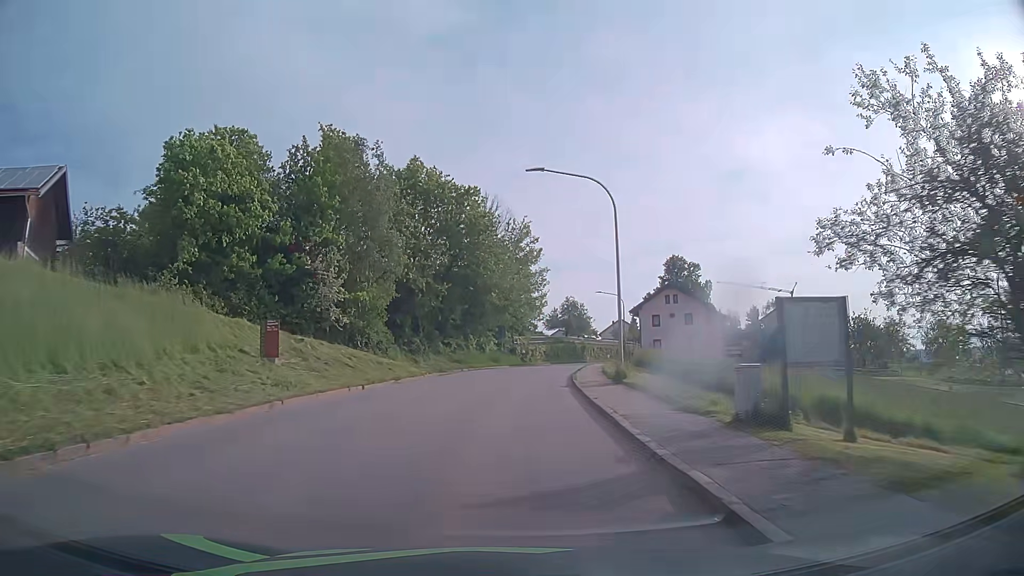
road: tertiary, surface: asphalt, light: Day
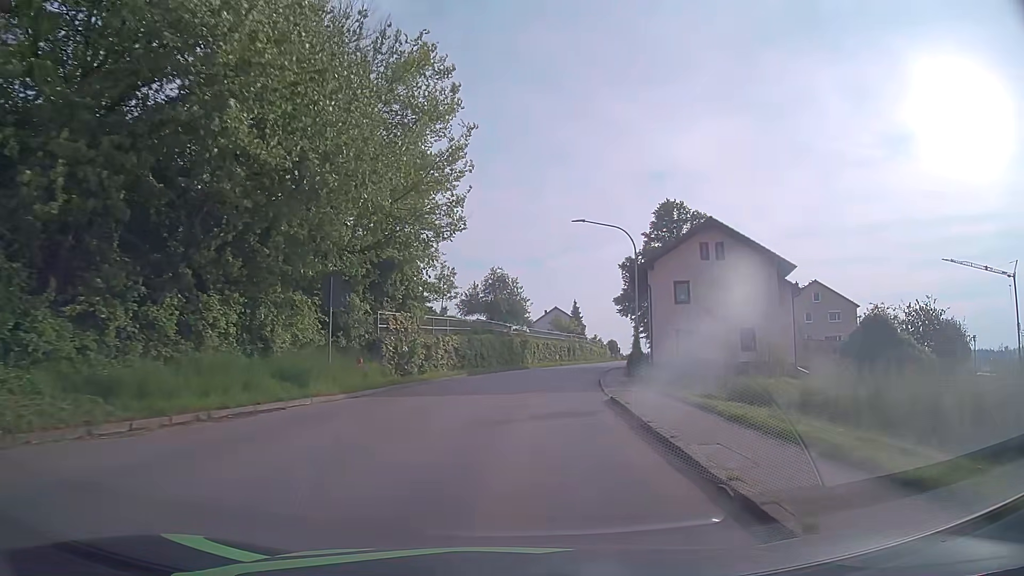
(+1.8, +38.7) m; +7°
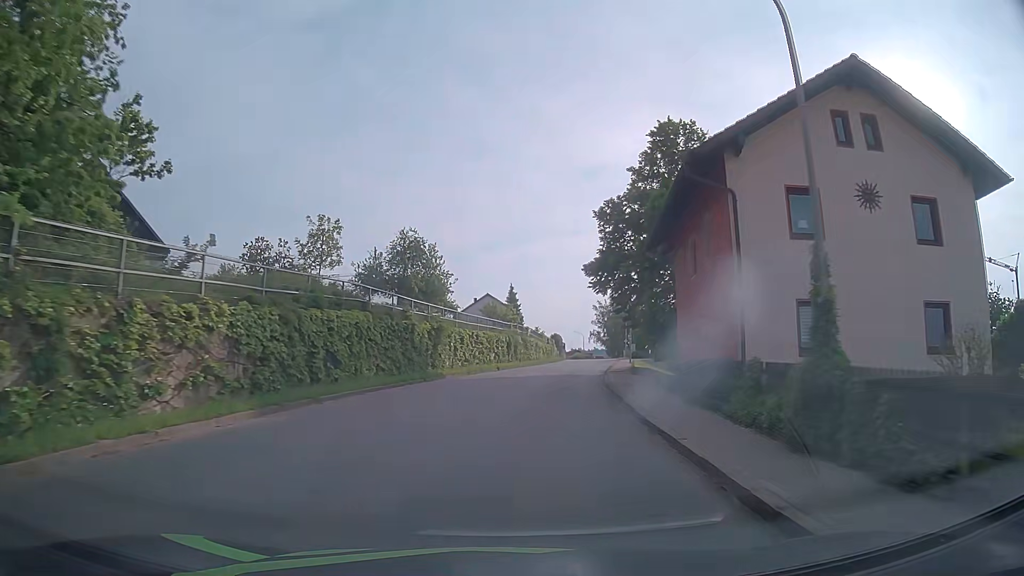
(+1.2, +23.3) m; +6°
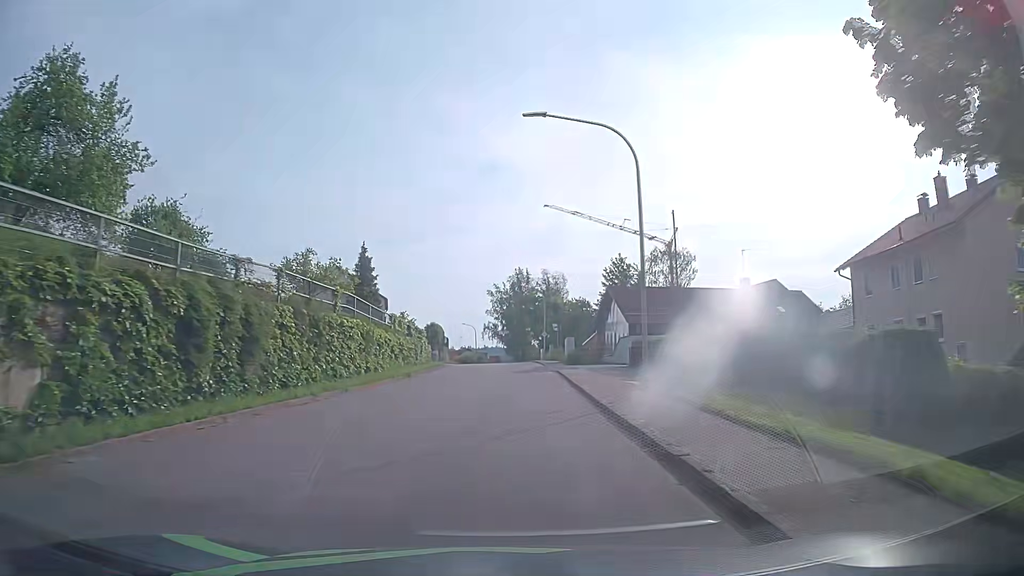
(+3.8, +38.2) m; +10°
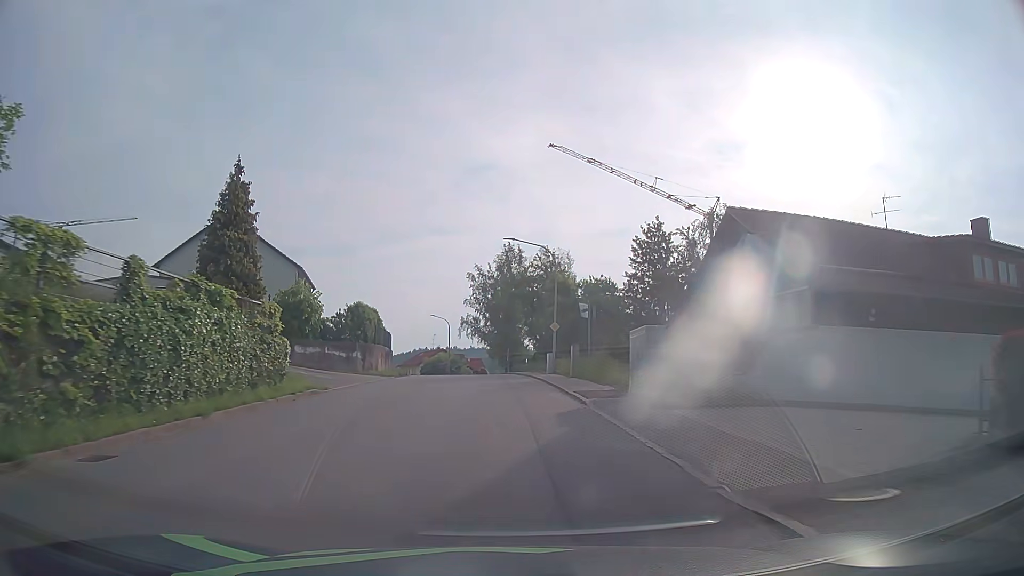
(+0.4, +29.4) m; +1°
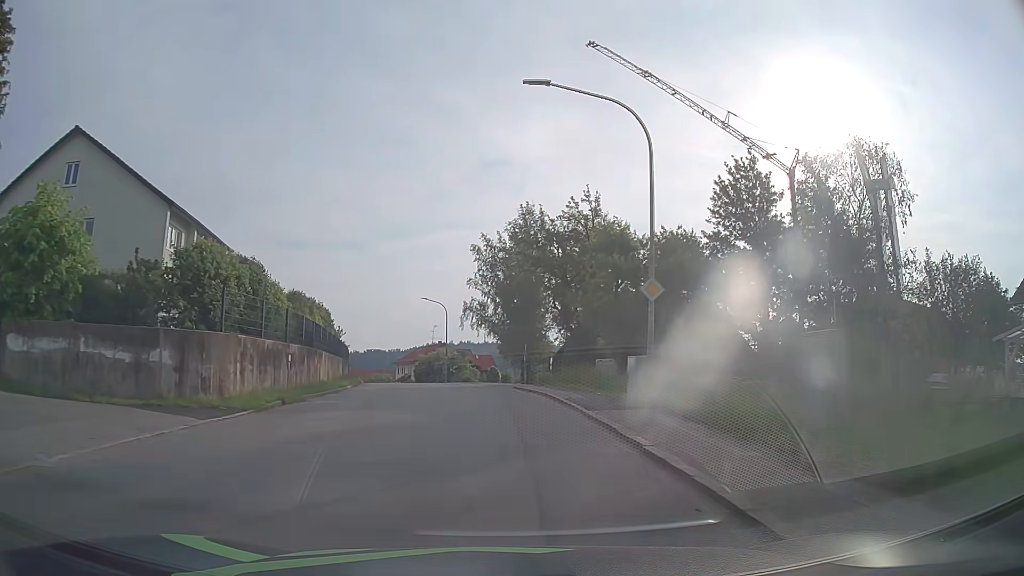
(-0.1, +22.2) m; -1°
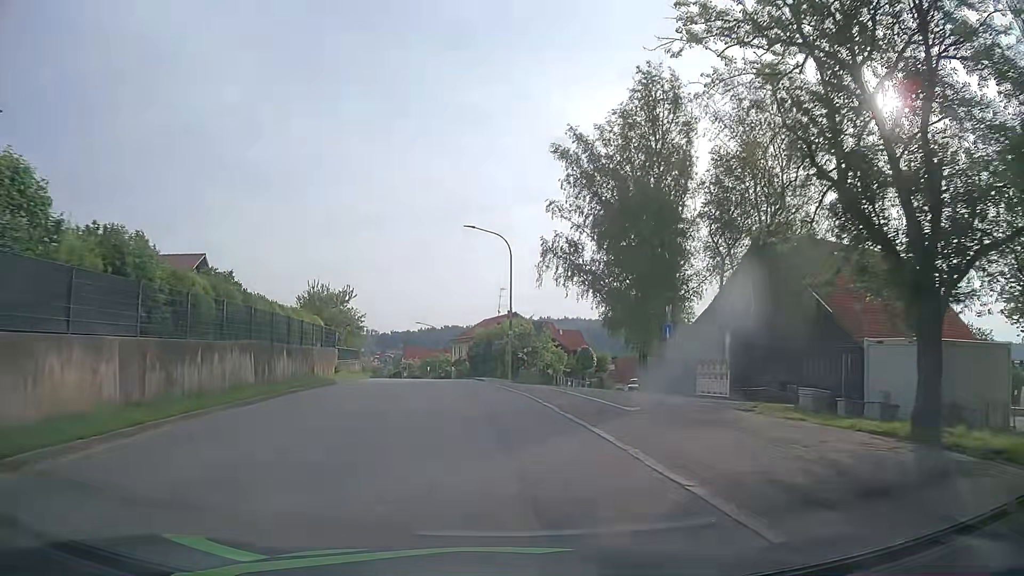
(-1.6, +29.6) m; -7°
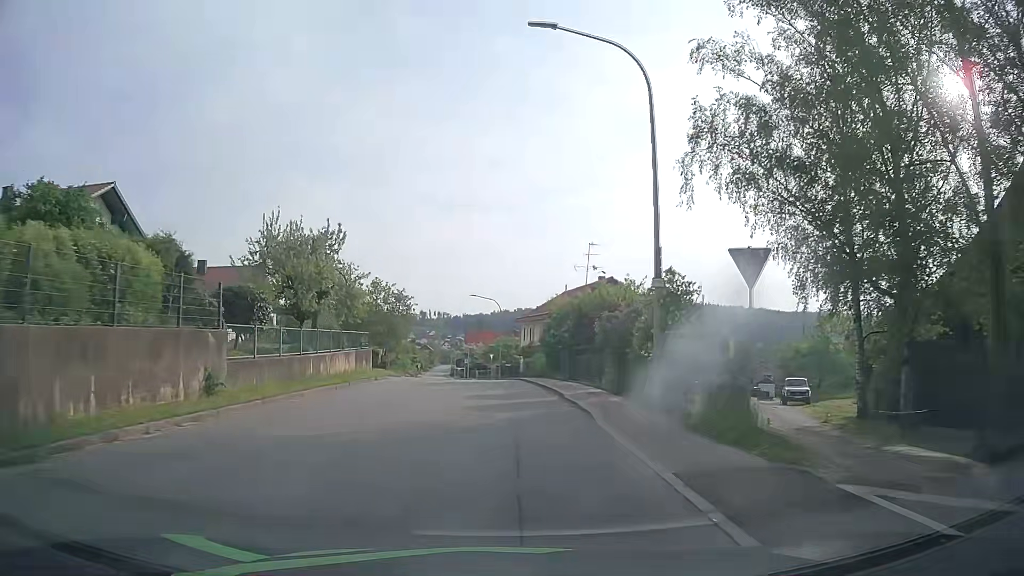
(-1.0, +22.6) m; -6°
(0, +10) (0, +20) (-1, +30) (-1, +40) (-2, +50) (-3, +60) (-4, +70) (-5, +80) (-6, +90) (-7, +100) m
